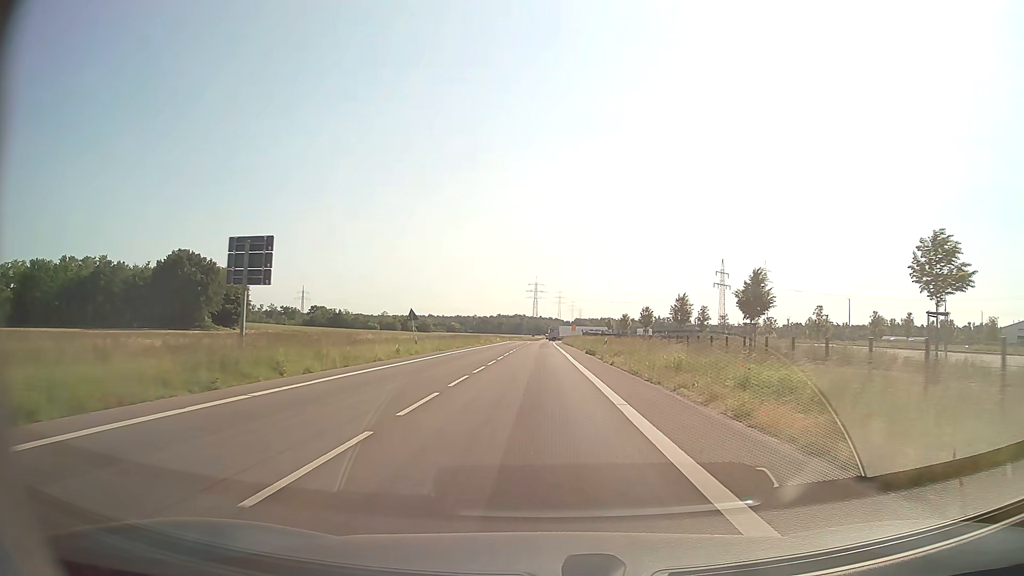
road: secondary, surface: asphalt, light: Day
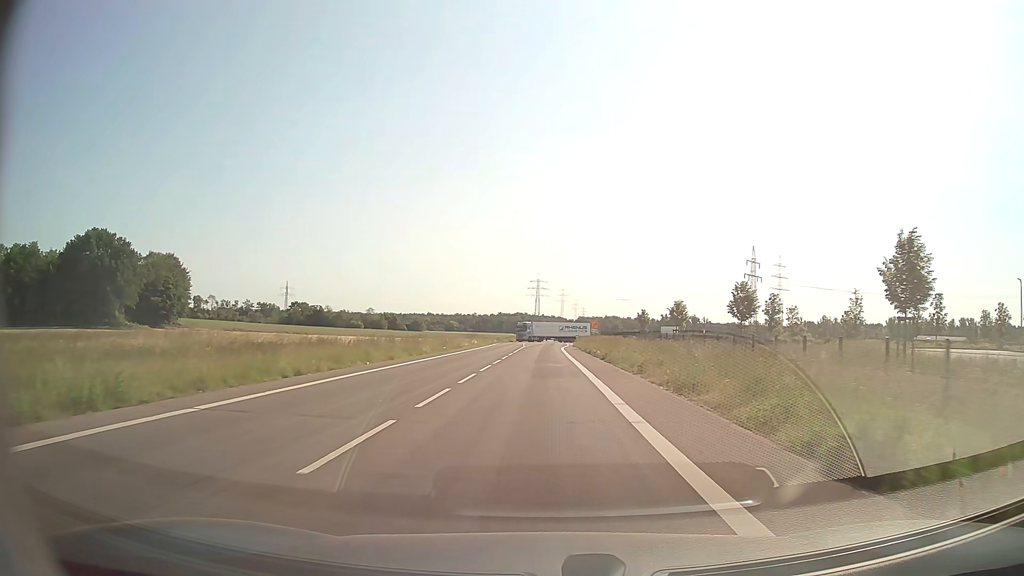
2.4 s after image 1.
(0.0, +38.7) m; 0°
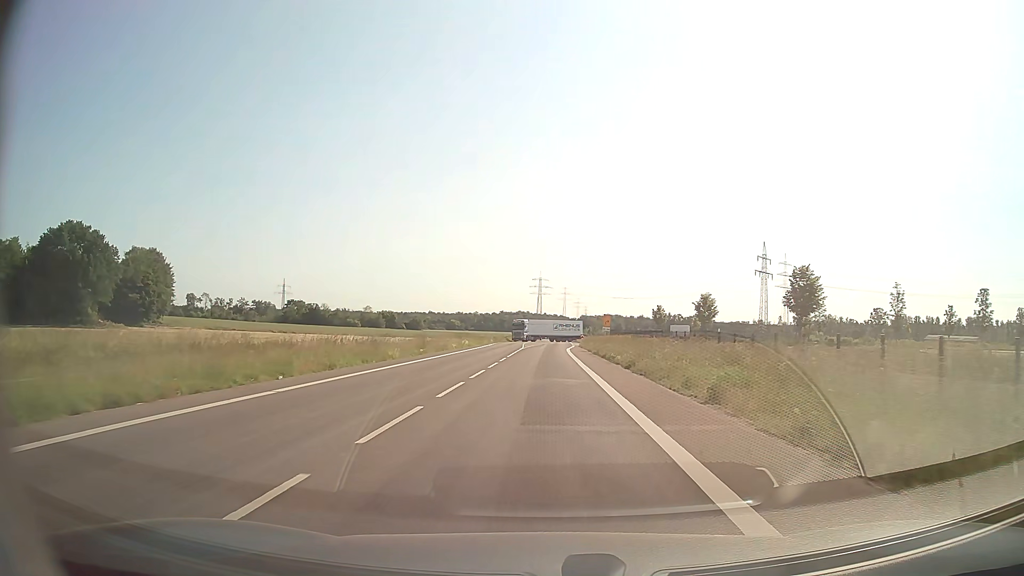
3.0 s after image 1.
(0.0, +9.8) m; 0°
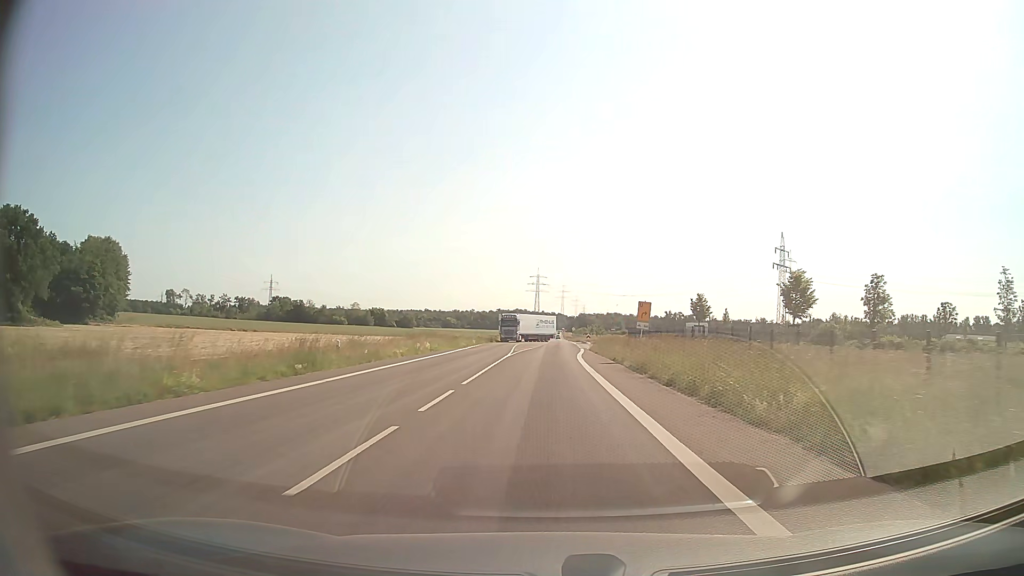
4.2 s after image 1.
(0.0, +19.6) m; 0°
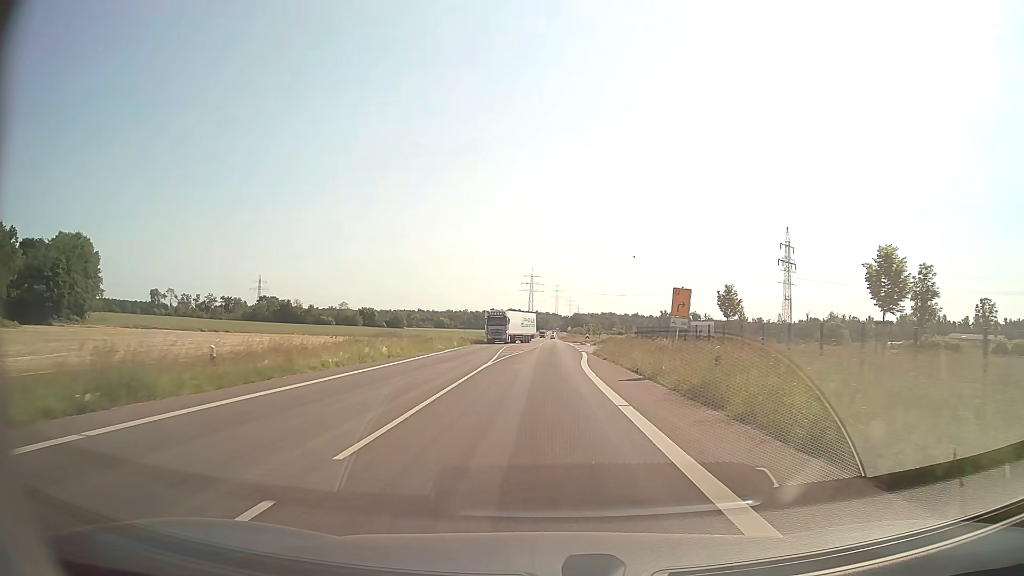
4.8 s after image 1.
(+0.1, +9.9) m; +1°
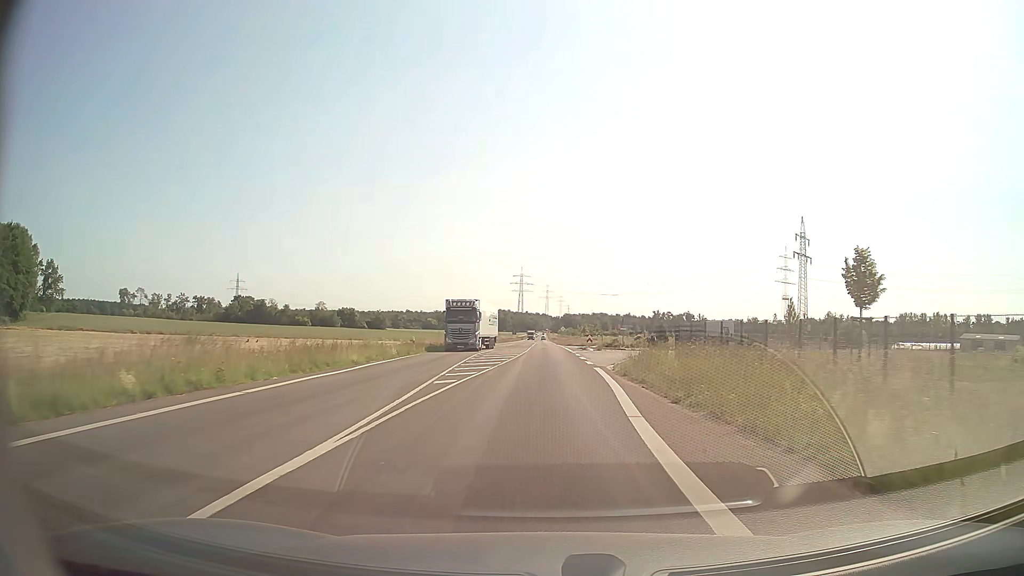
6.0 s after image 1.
(+0.1, +19.9) m; +1°
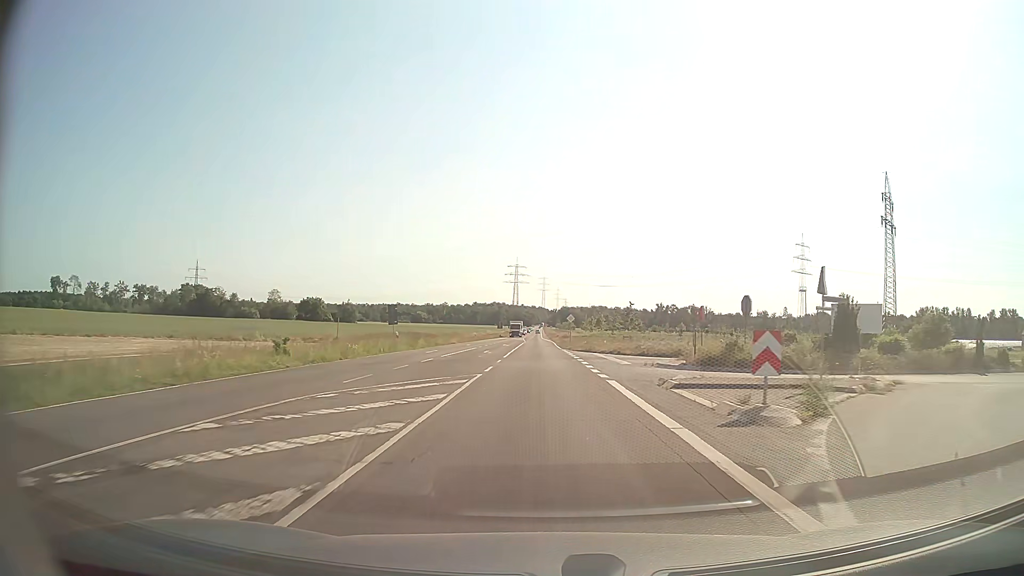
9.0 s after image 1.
(+0.2, +50.5) m; 0°
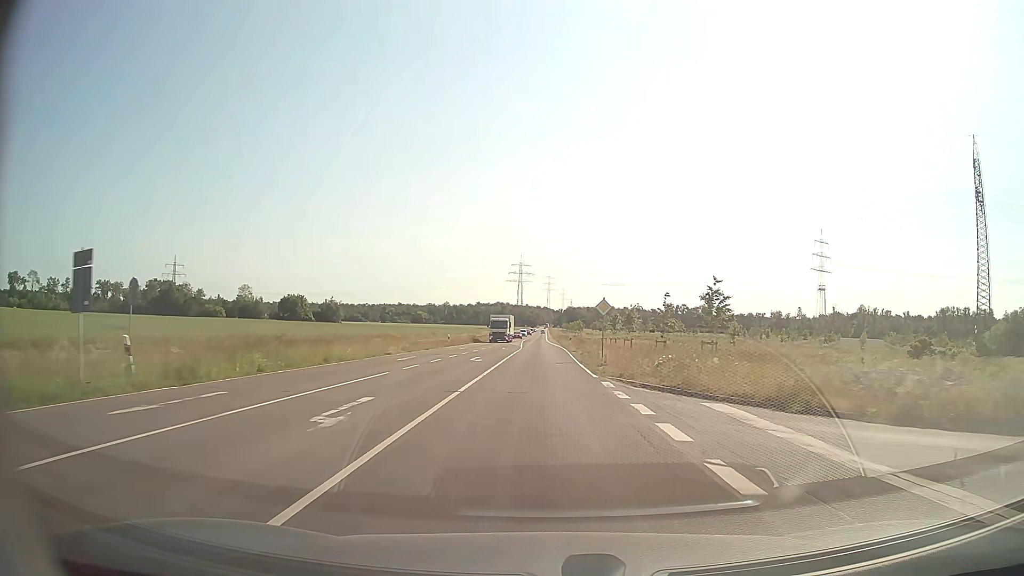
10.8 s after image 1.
(-0.1, +31.0) m; -1°
(0, +10) (0, +20) (0, +30) (0, +40) (0, +50) (0, +60) (-1, +70) (-1, +80) (-1, +90) (-1, +100) m
